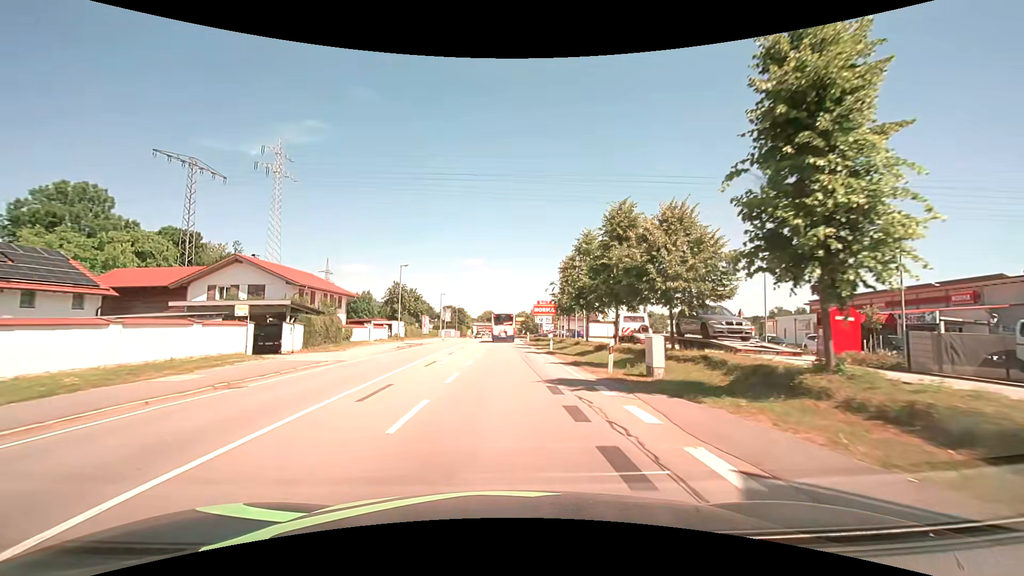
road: primary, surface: asphalt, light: Day
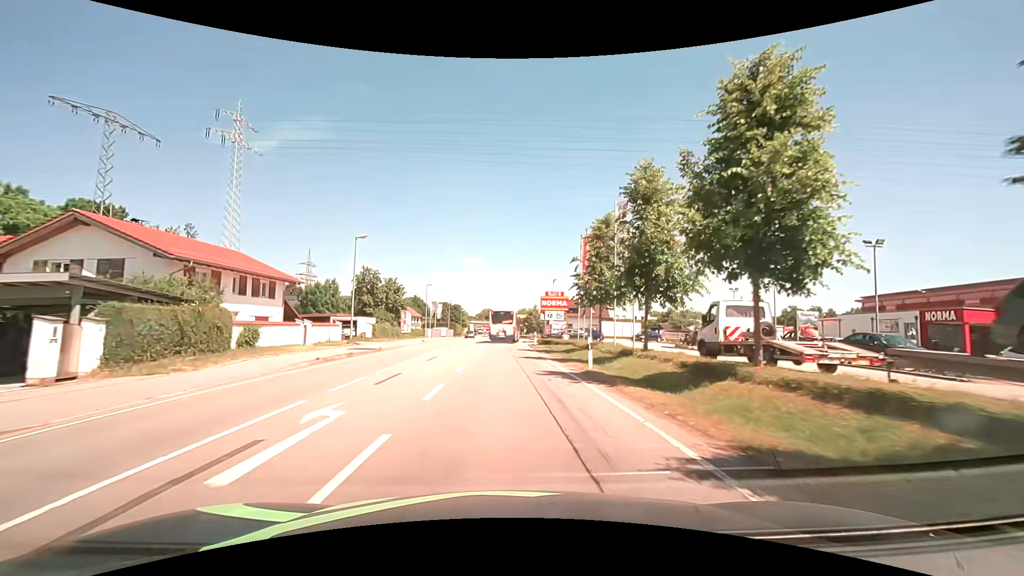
(0.0, +15.1) m; 0°
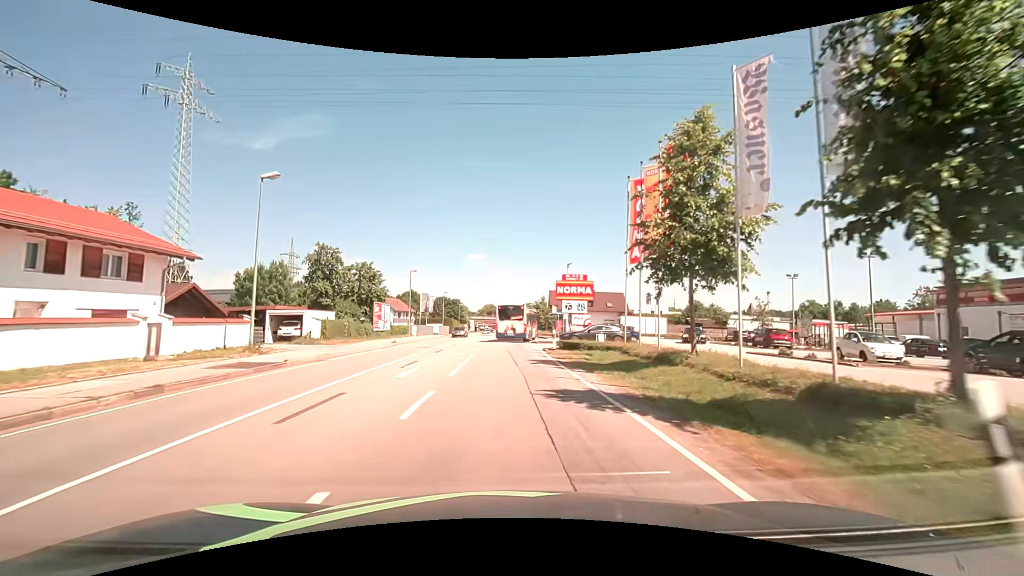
(0.0, +14.0) m; 0°
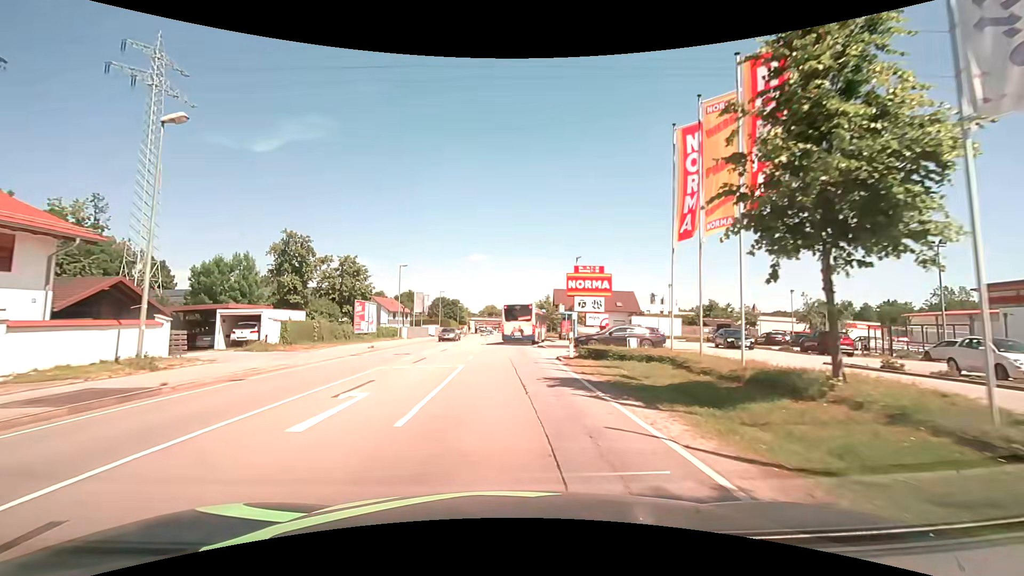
(0.0, +6.4) m; -1°
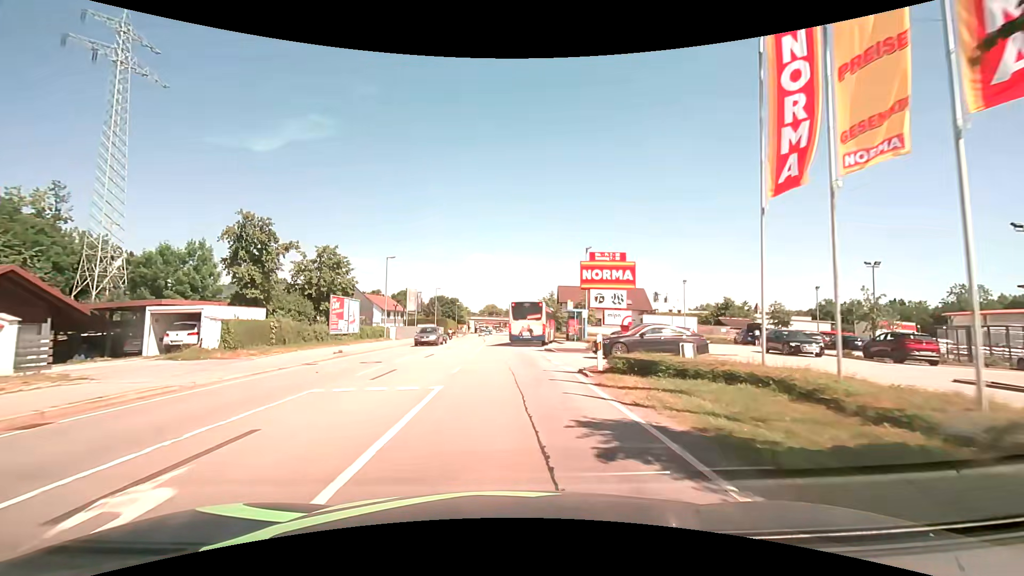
(+0.1, +5.9) m; 0°
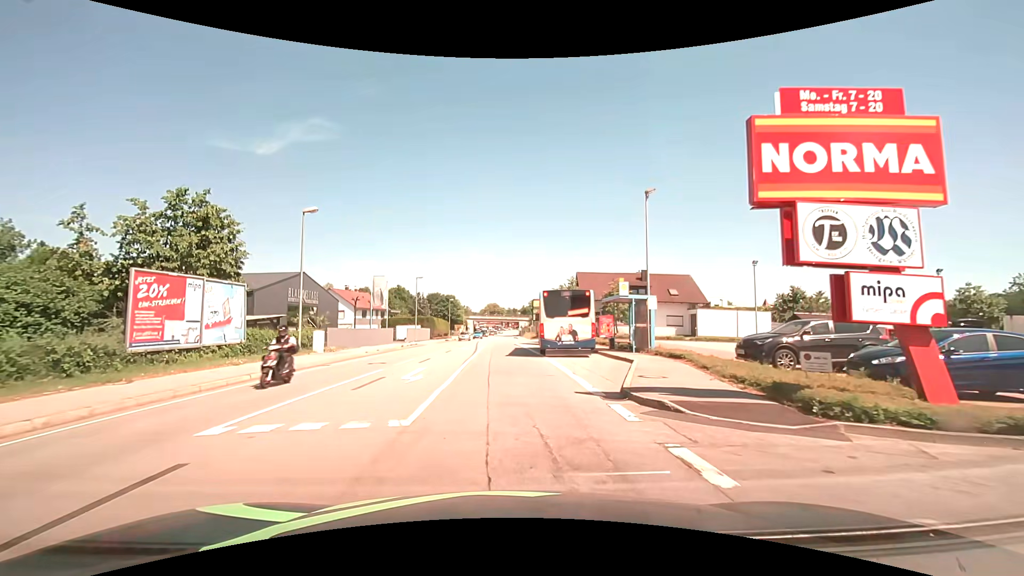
(0.0, +19.1) m; +1°
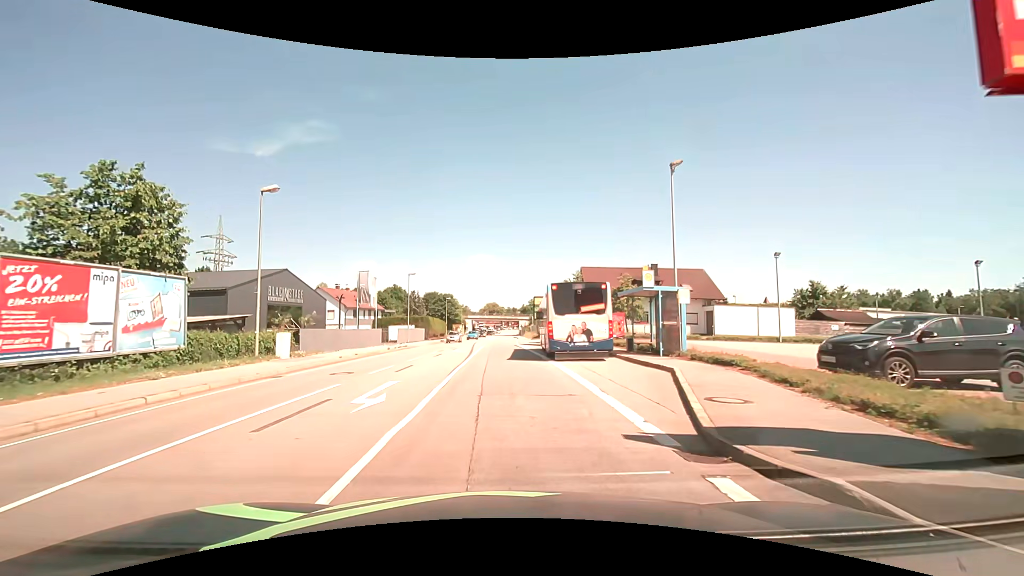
(0.0, +4.4) m; 0°
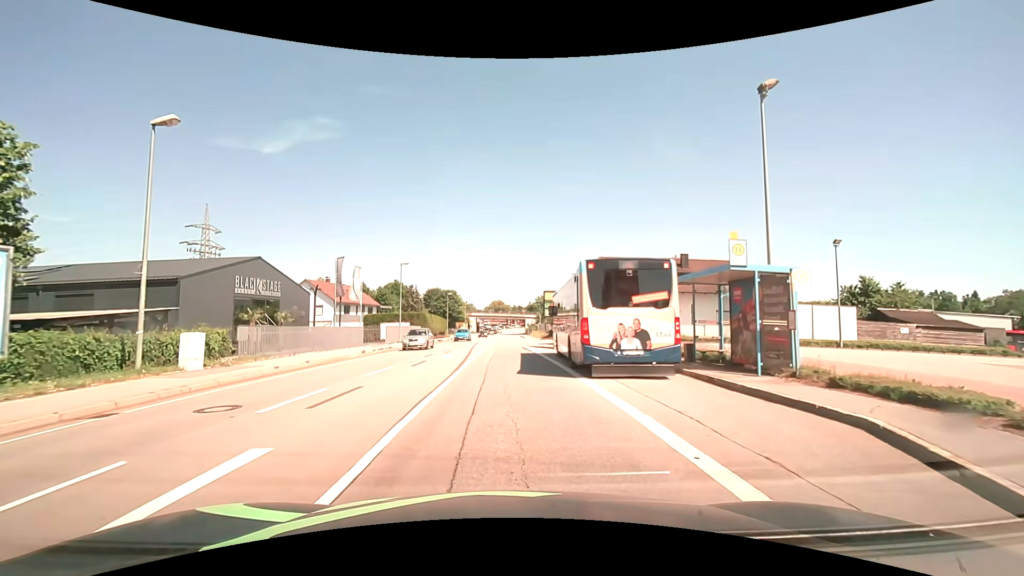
(-0.1, +7.2) m; -2°
(0, +10) (0, +20) (0, +30) (0, +40) (0, +50) (0, +60) (+1, +70) (+1, +80) (+1, +90) (+1, +100) m
